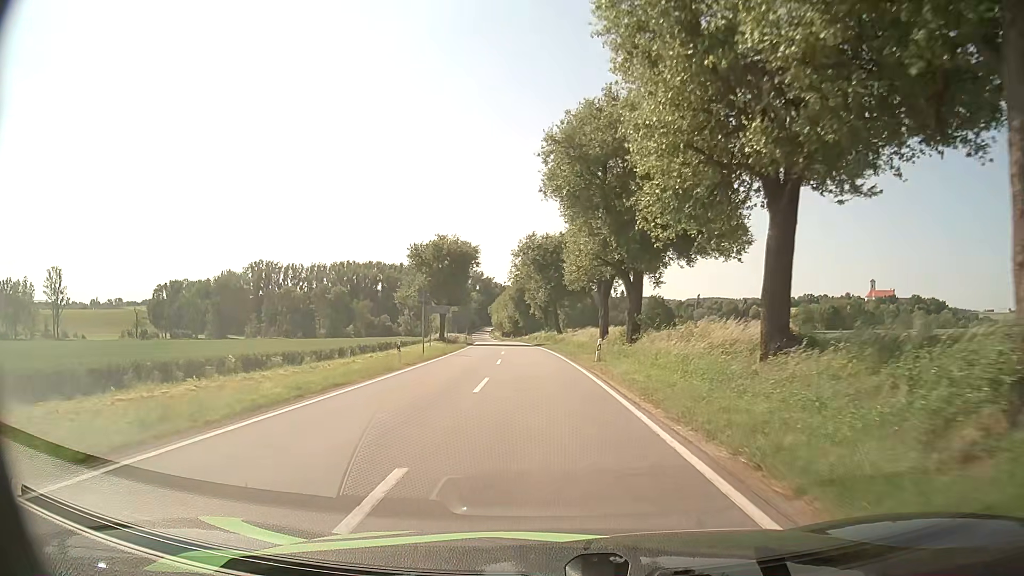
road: secondary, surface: asphalt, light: Day
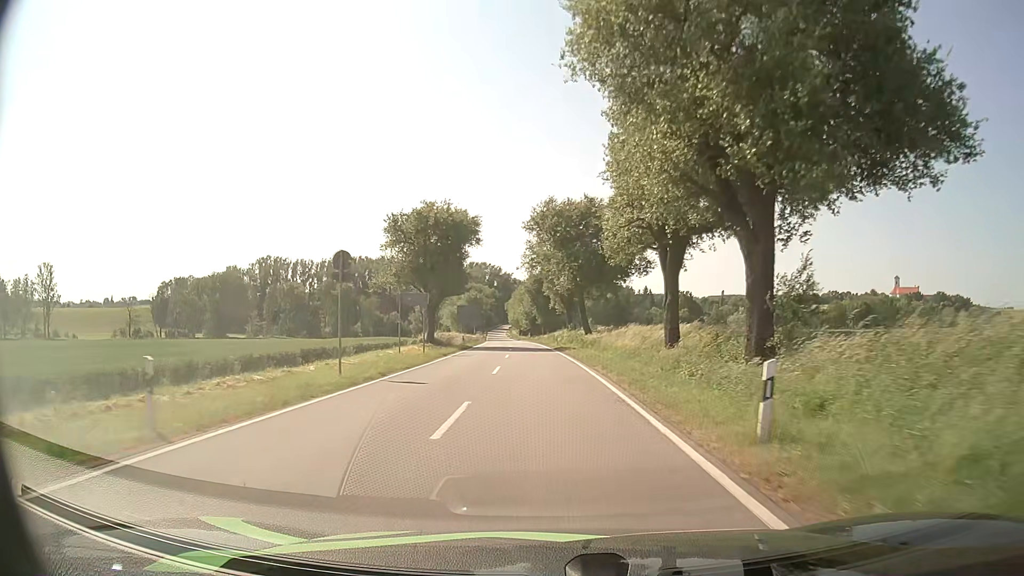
(-0.3, +18.1) m; -2°
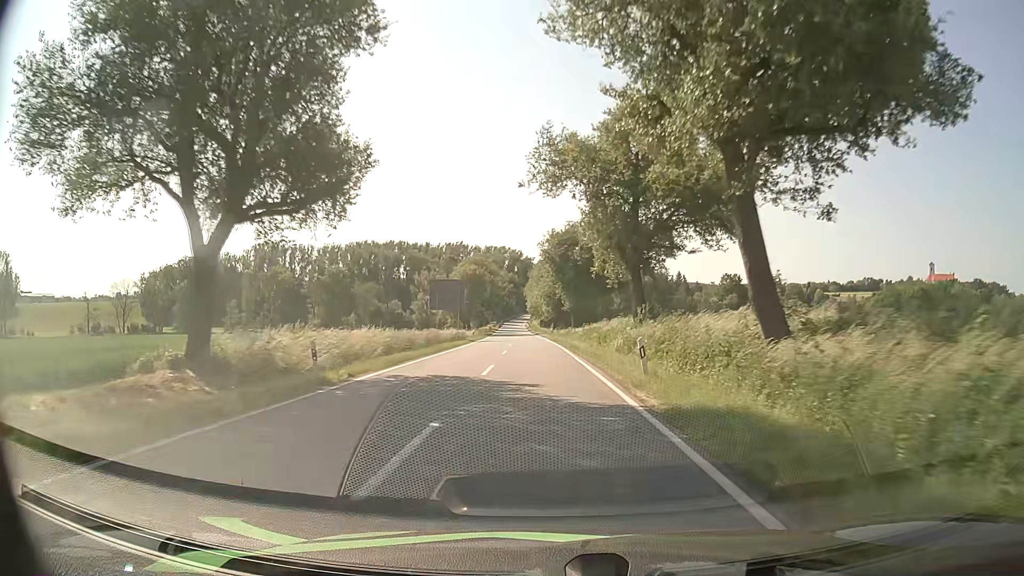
(-0.8, +39.2) m; -2°
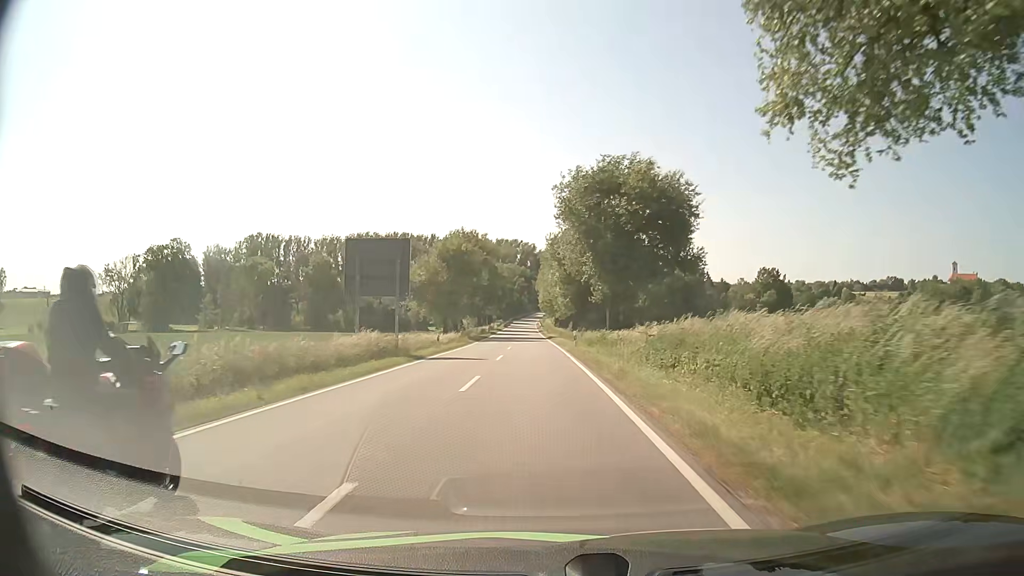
(-0.3, +27.5) m; -1°
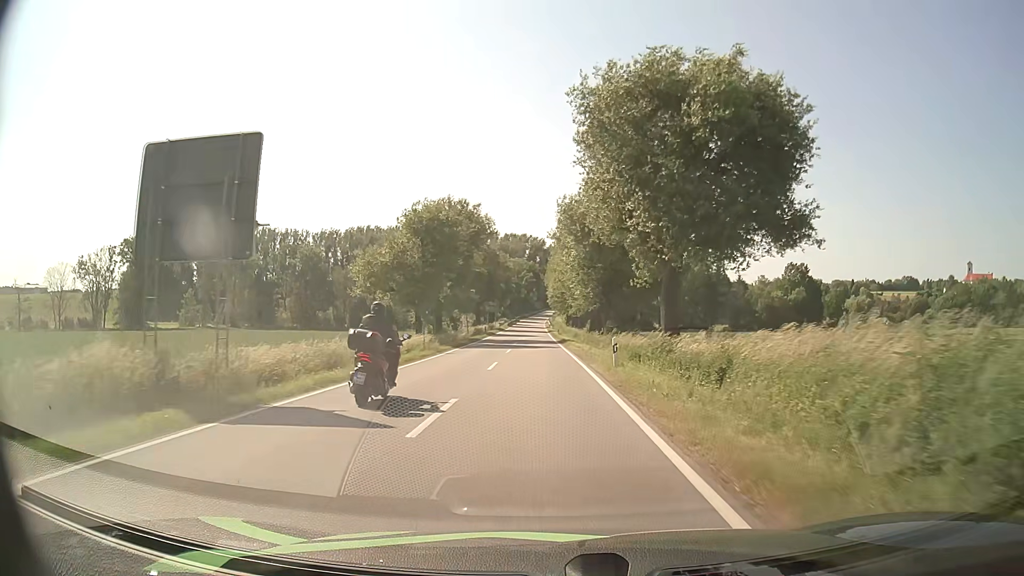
(-0.1, +17.3) m; 0°
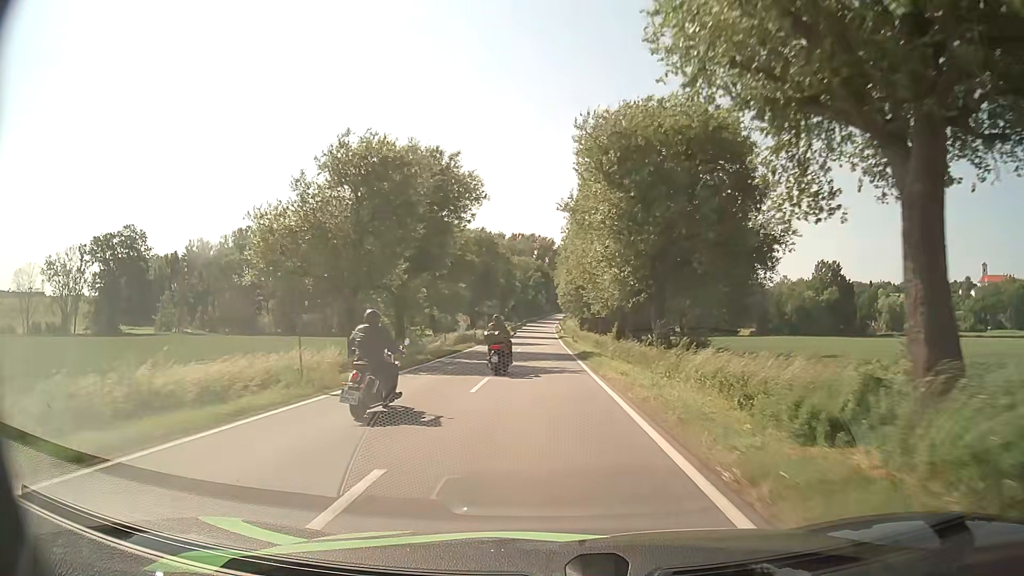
(-0.2, +18.0) m; -1°
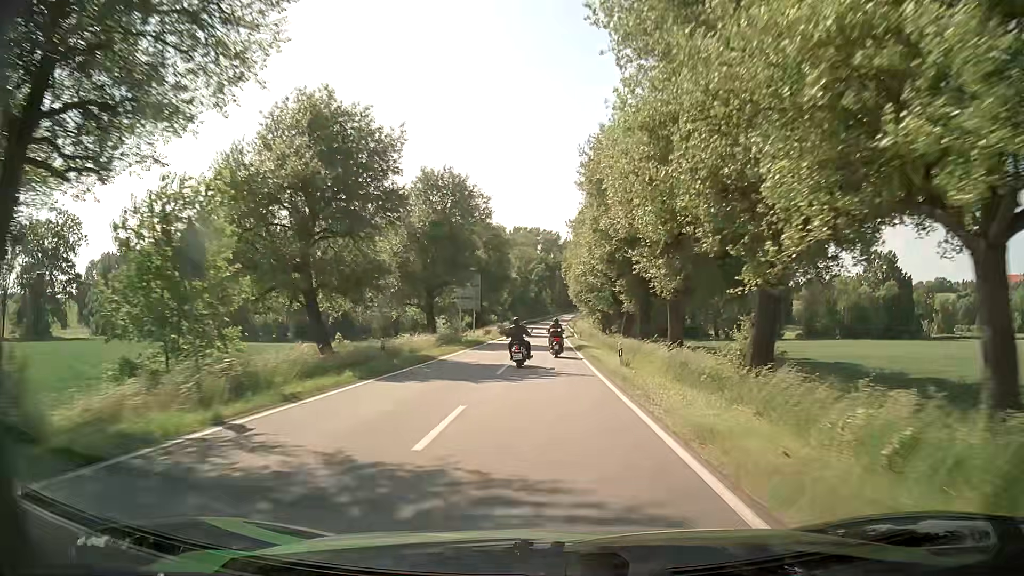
(-0.1, +31.3) m; 0°
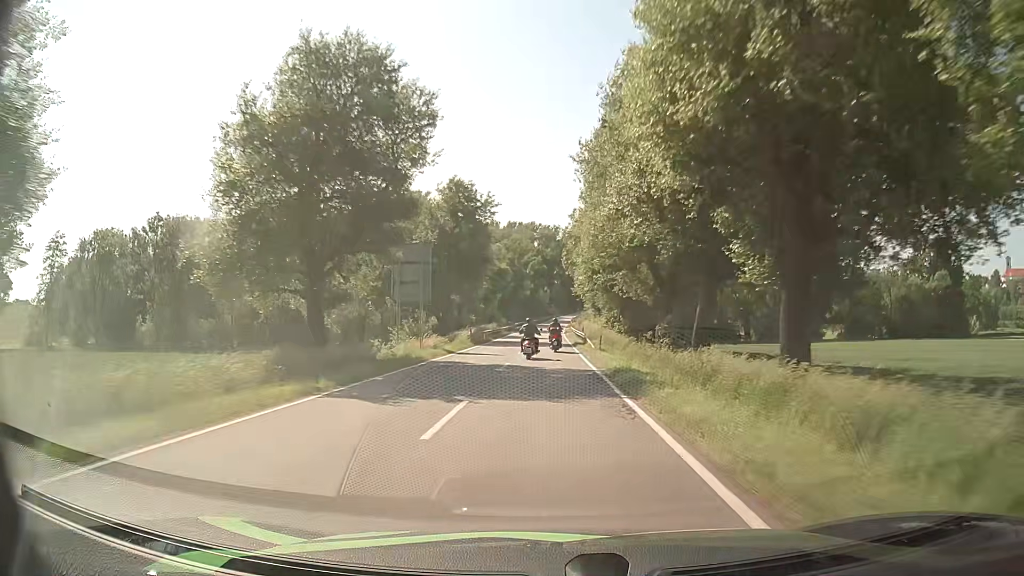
(+0.1, +23.6) m; 0°
(0, +10) (0, +20) (0, +30) (0, +40) (0, +50) (0, +60) (0, +70) (0, +80) (+1, +90) (+1, +100) m
